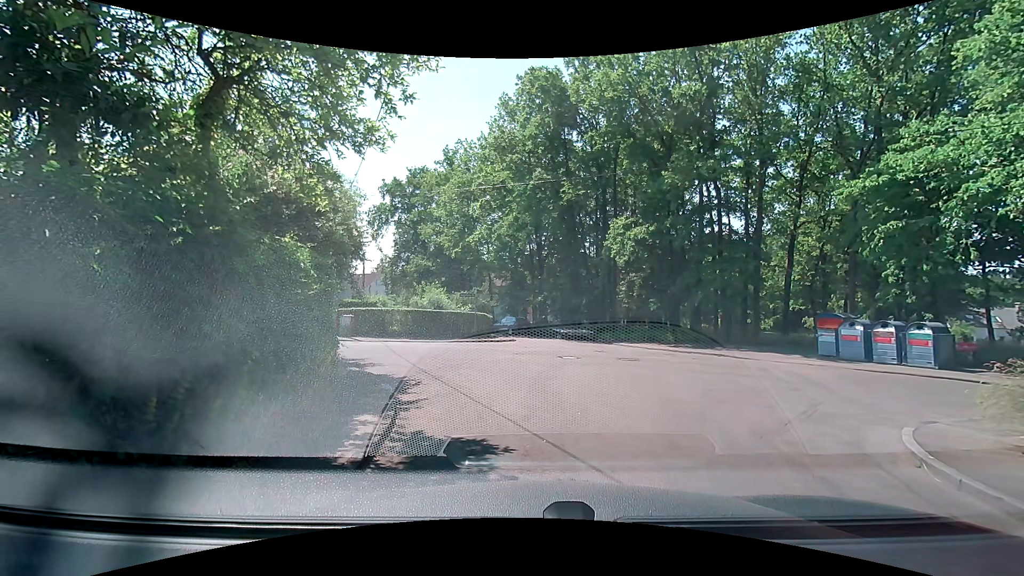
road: residential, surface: asphalt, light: Day
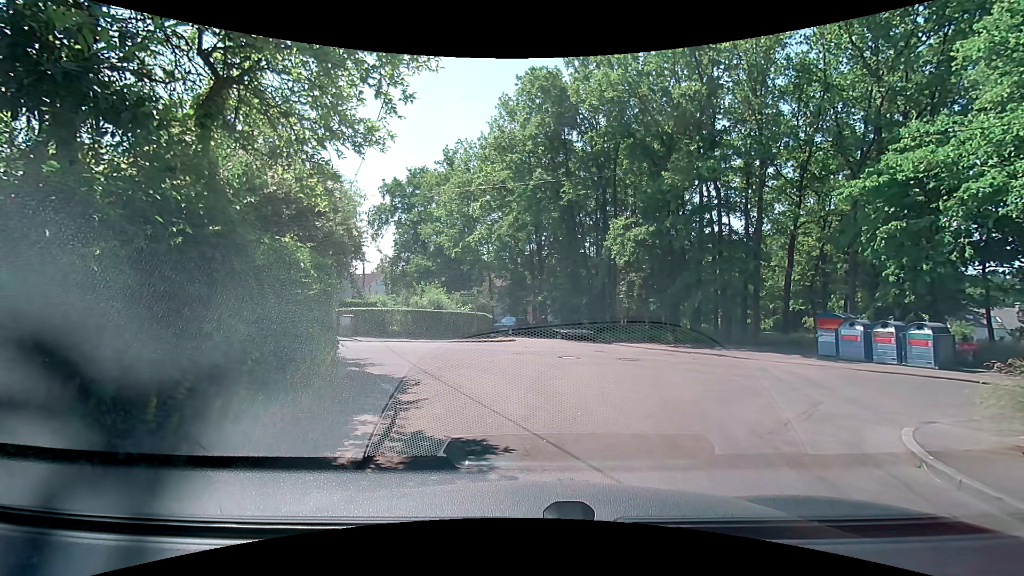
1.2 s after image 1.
(0.0, 0.0) m; 0°
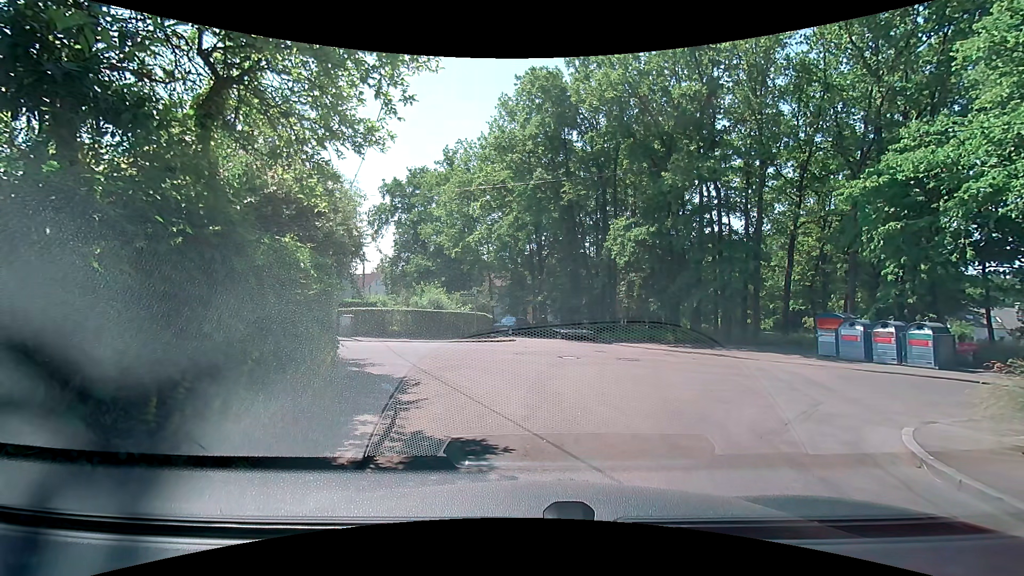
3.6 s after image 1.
(0.0, 0.0) m; 0°
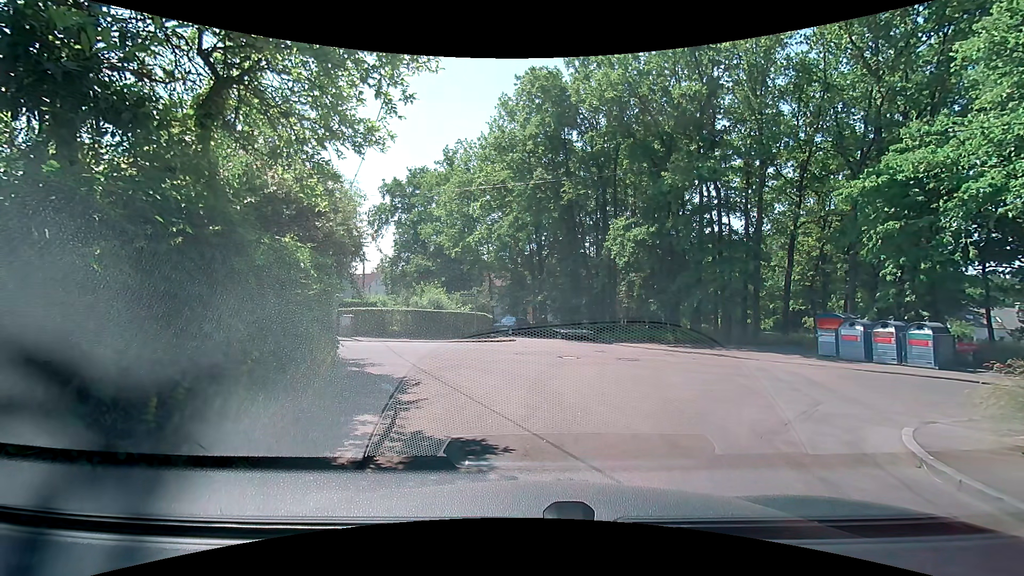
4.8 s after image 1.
(0.0, 0.0) m; 0°
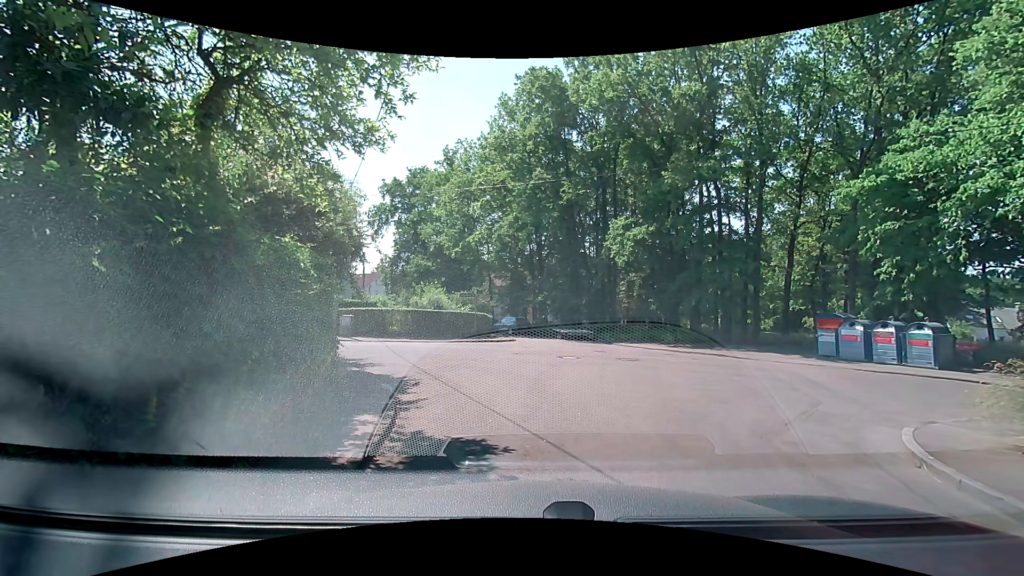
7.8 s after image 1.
(0.0, 0.0) m; 0°
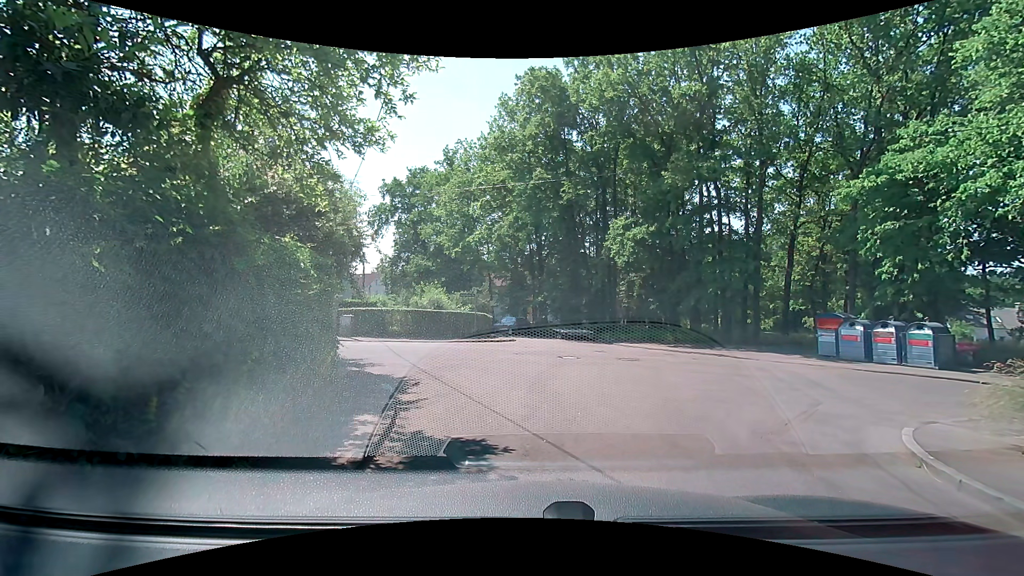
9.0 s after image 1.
(0.0, 0.0) m; 0°
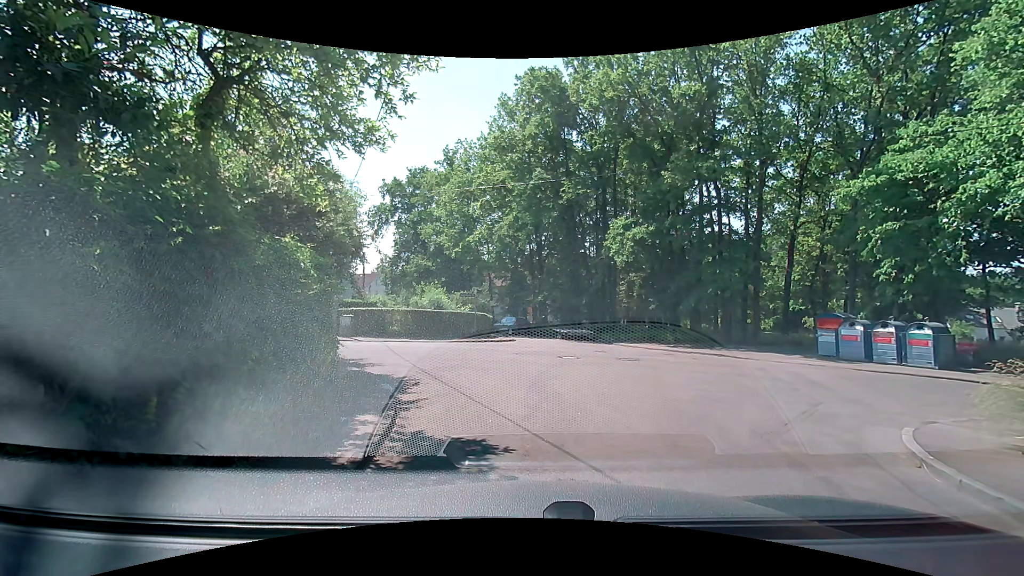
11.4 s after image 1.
(0.0, 0.0) m; 0°
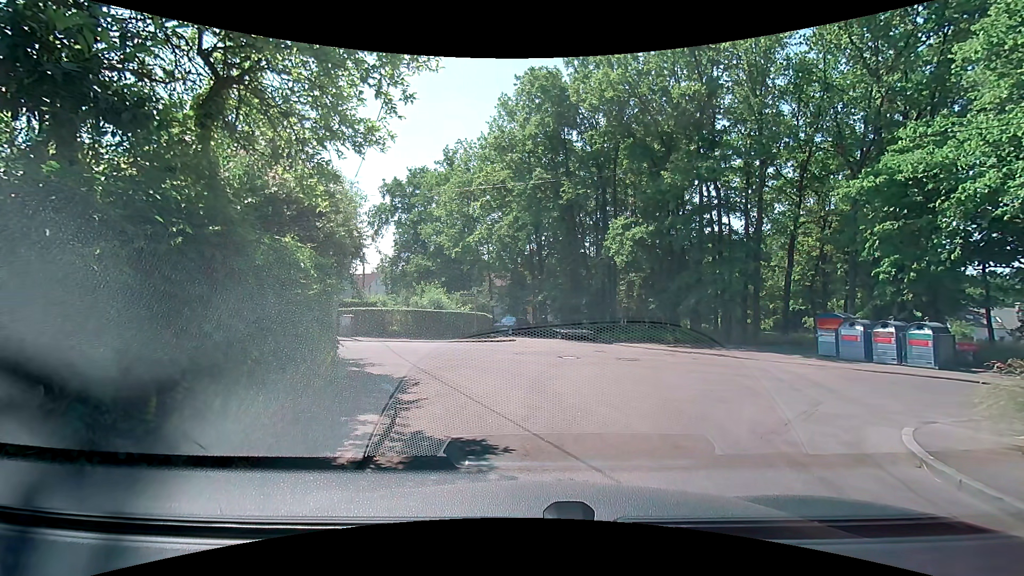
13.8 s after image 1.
(0.0, 0.0) m; 0°
